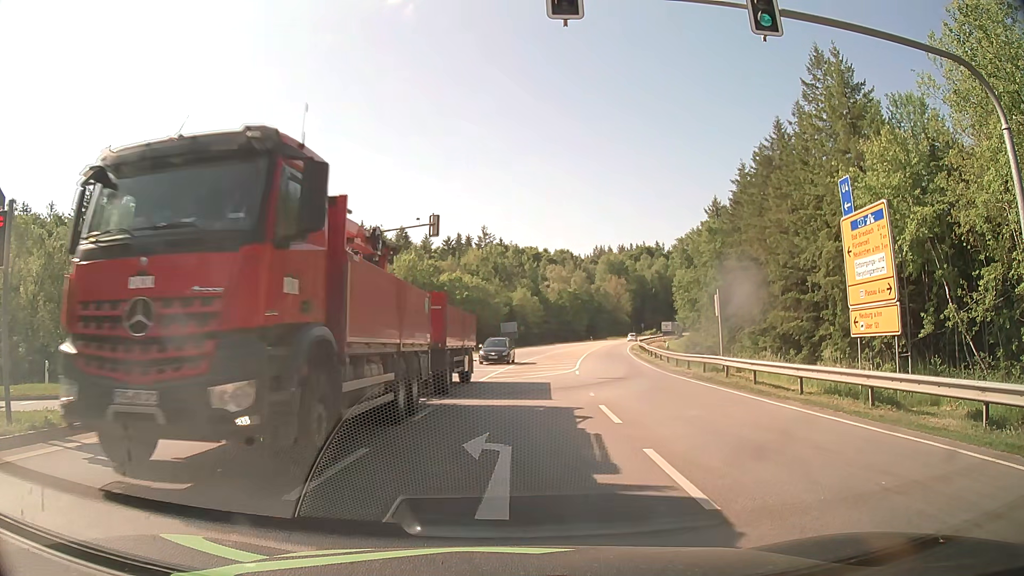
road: secondary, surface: asphalt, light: Day
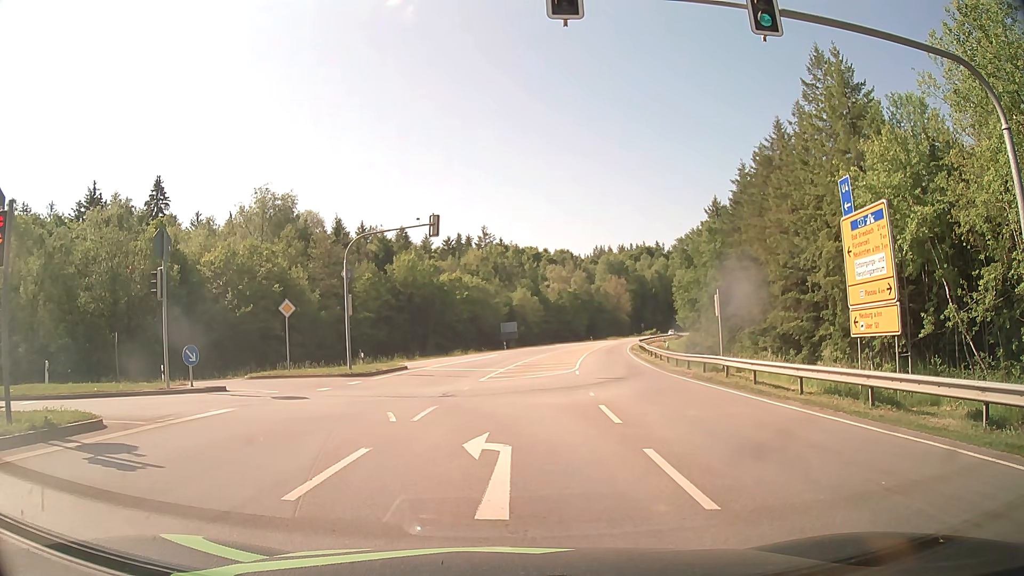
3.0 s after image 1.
(0.0, 0.0) m; 0°
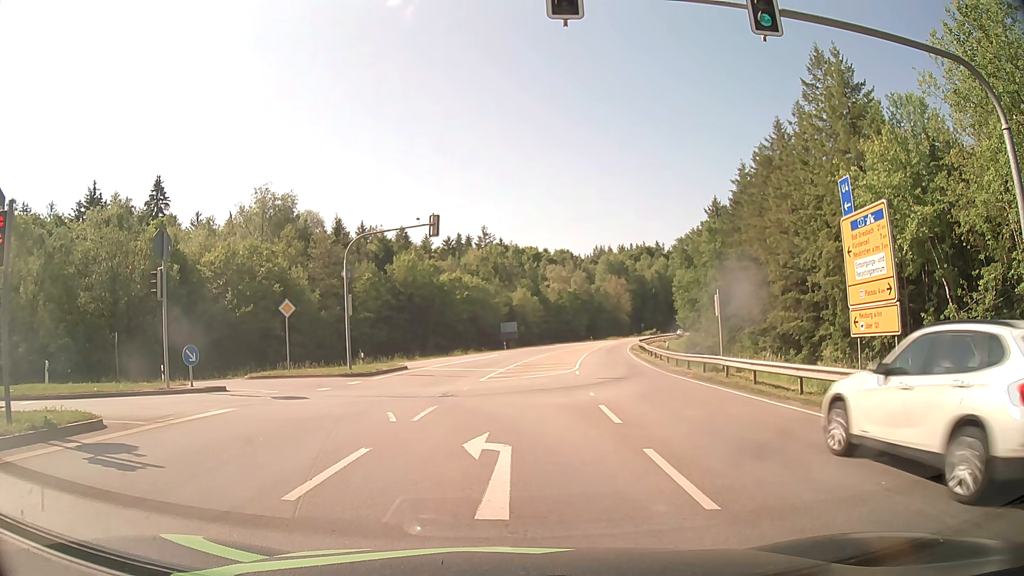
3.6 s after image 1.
(0.0, 0.0) m; 0°
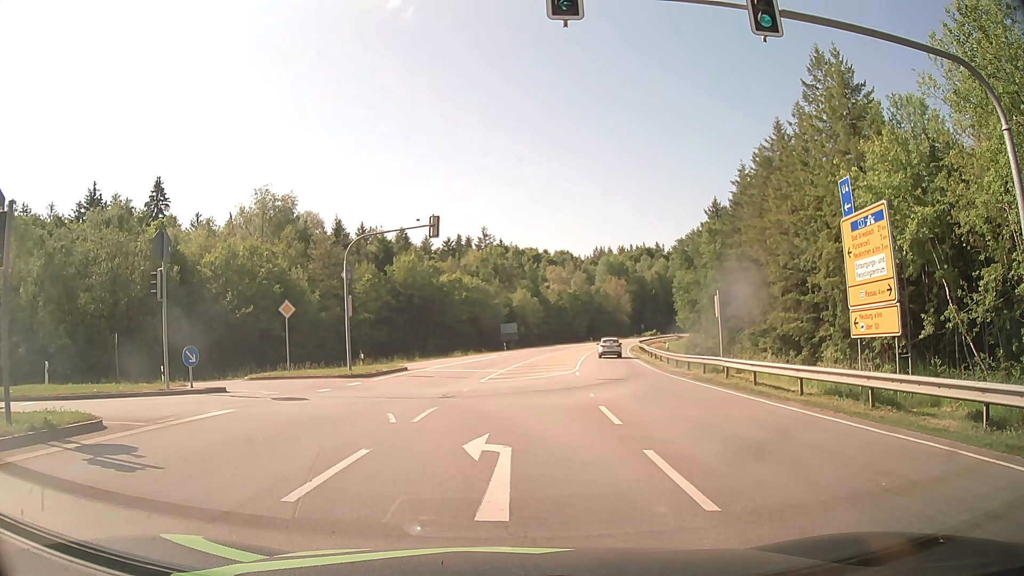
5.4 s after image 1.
(0.0, 0.0) m; 0°
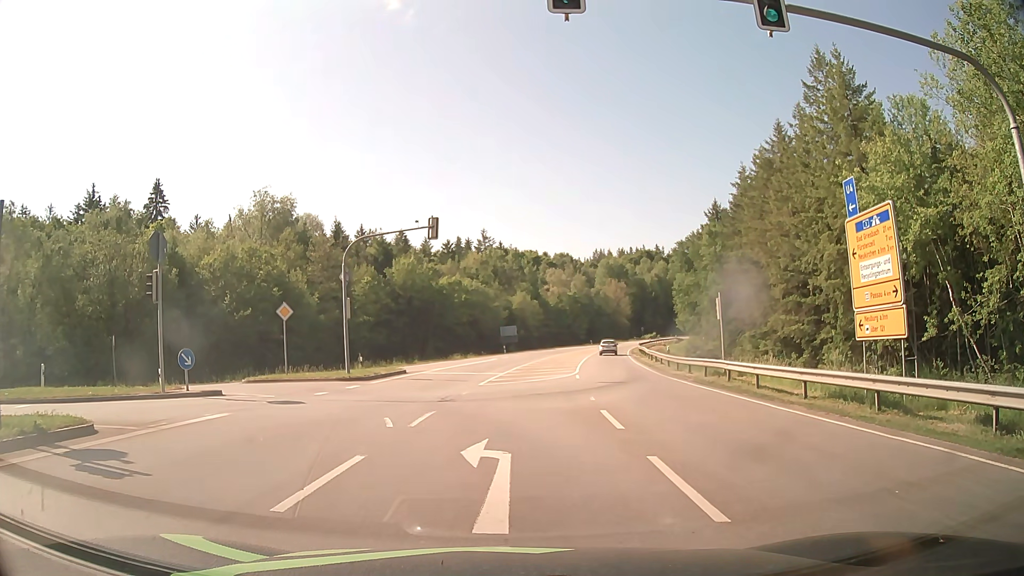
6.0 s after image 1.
(0.0, +0.3) m; 0°
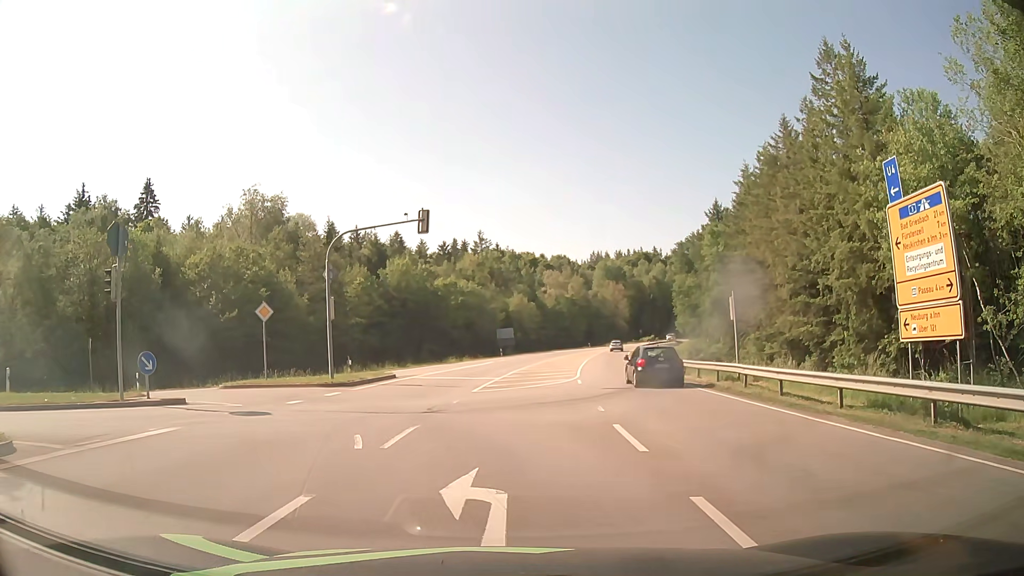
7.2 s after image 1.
(0.0, +2.4) m; 0°
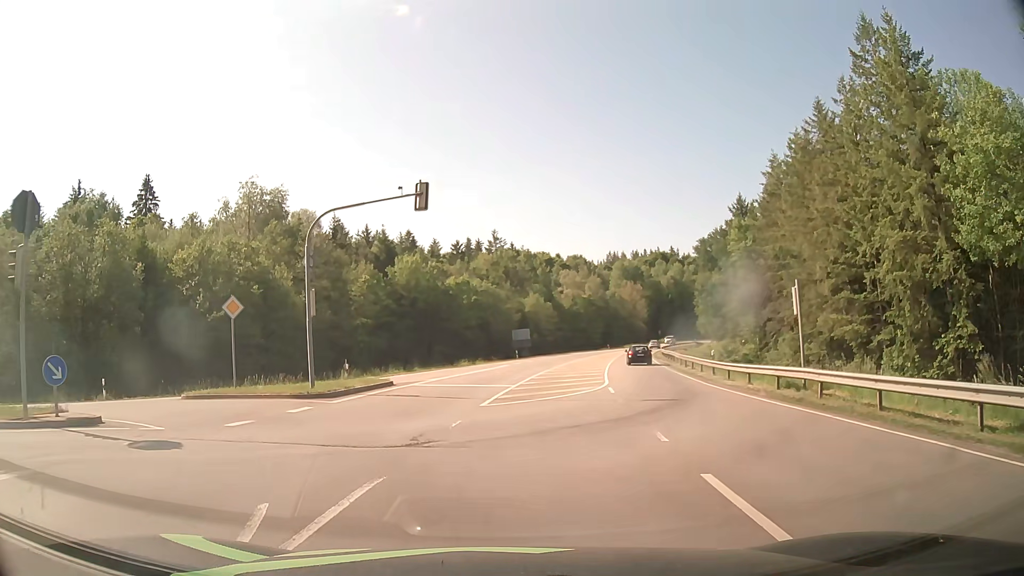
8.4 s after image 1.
(0.0, +5.0) m; -1°
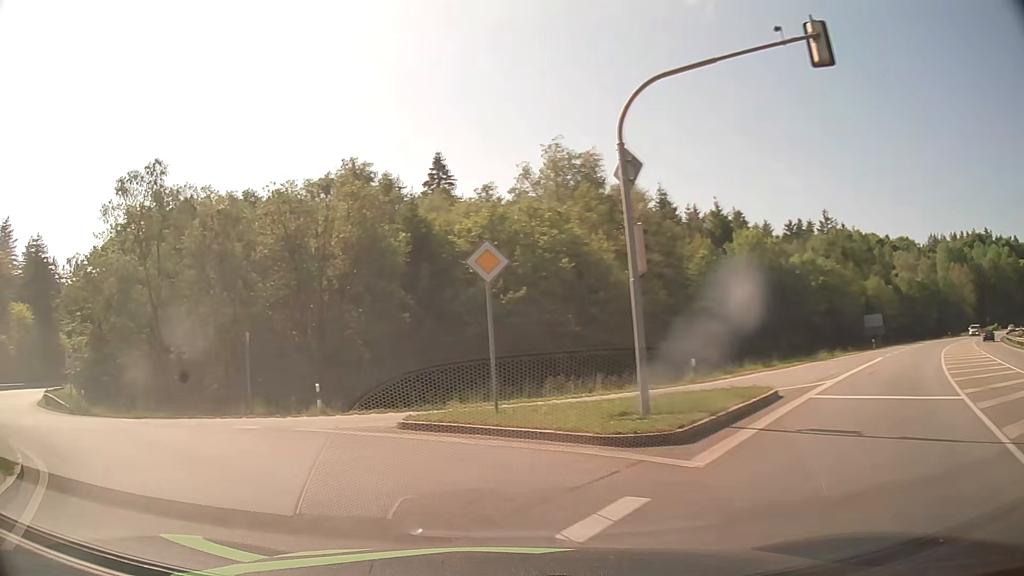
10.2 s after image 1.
(-2.3, +10.7) m; -28°
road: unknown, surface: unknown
